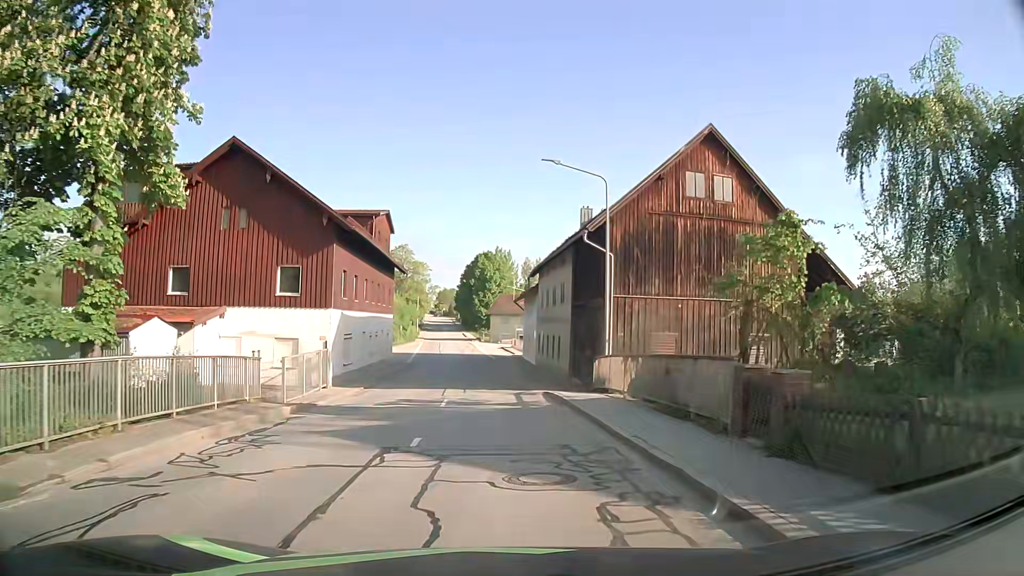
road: secondary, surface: asphalt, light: Day
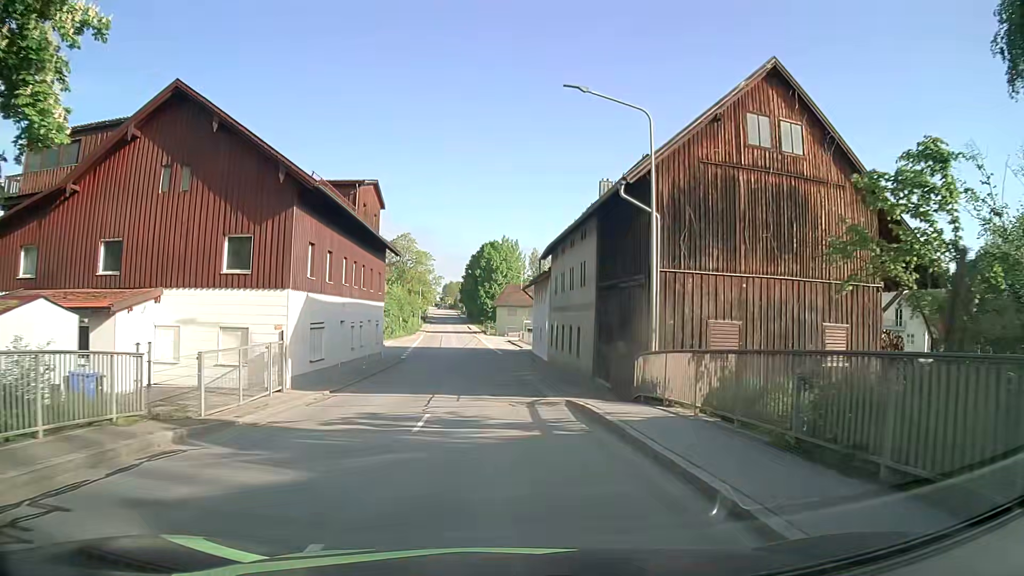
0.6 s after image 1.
(-0.1, +6.2) m; -1°
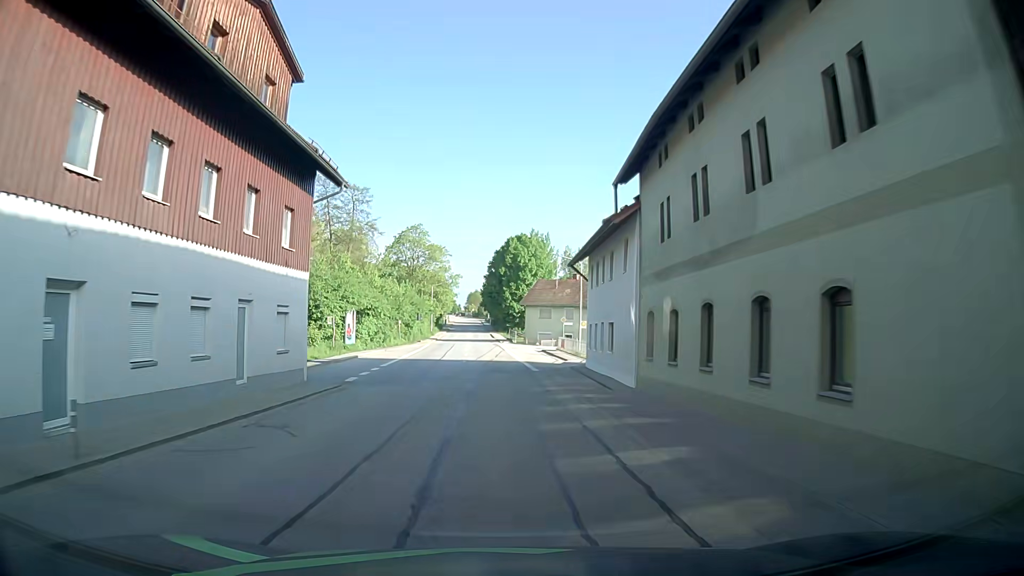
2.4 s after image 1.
(-0.4, +21.4) m; -2°
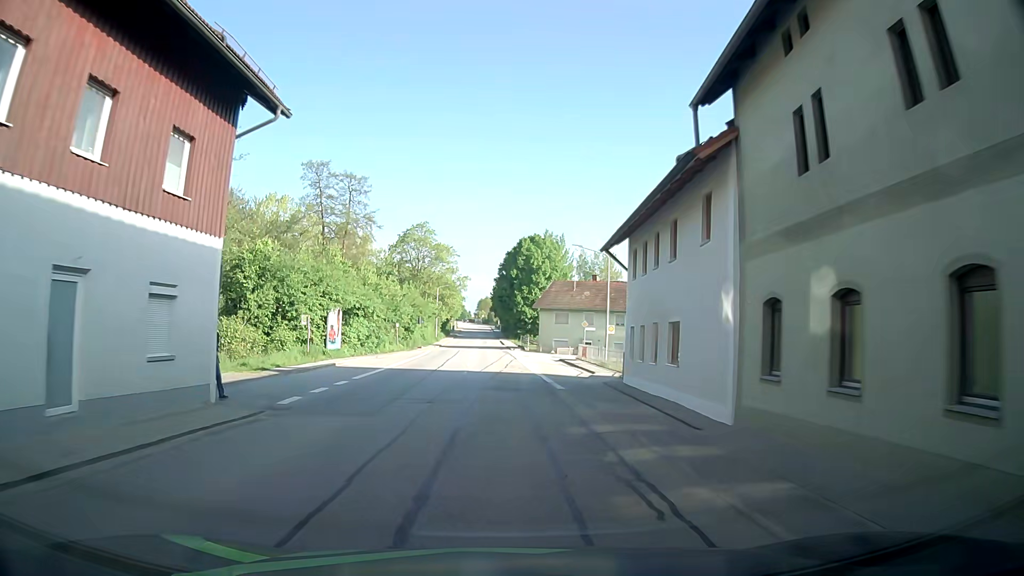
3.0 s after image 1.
(-0.1, +7.9) m; 0°
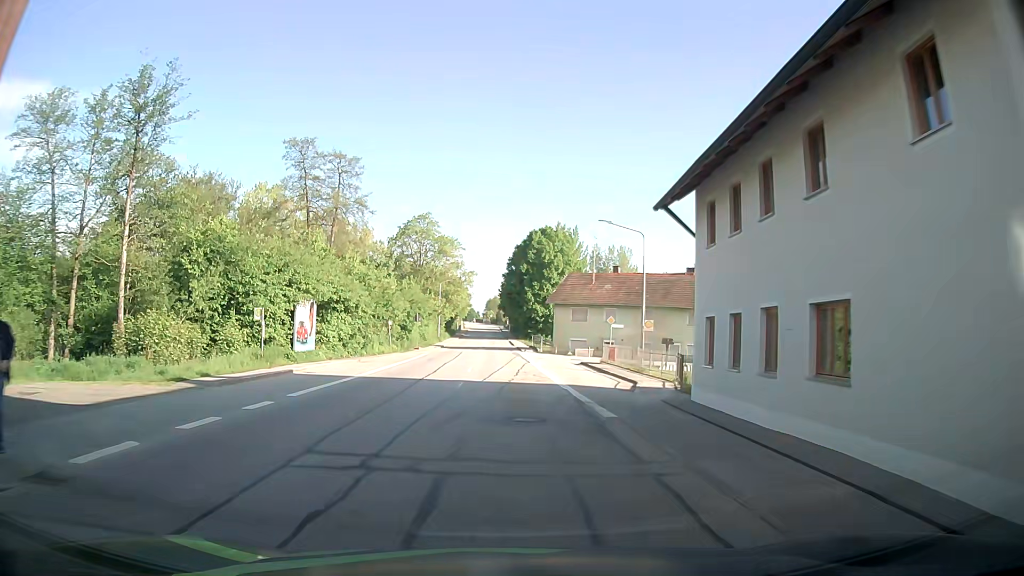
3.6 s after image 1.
(0.0, +8.2) m; -1°
